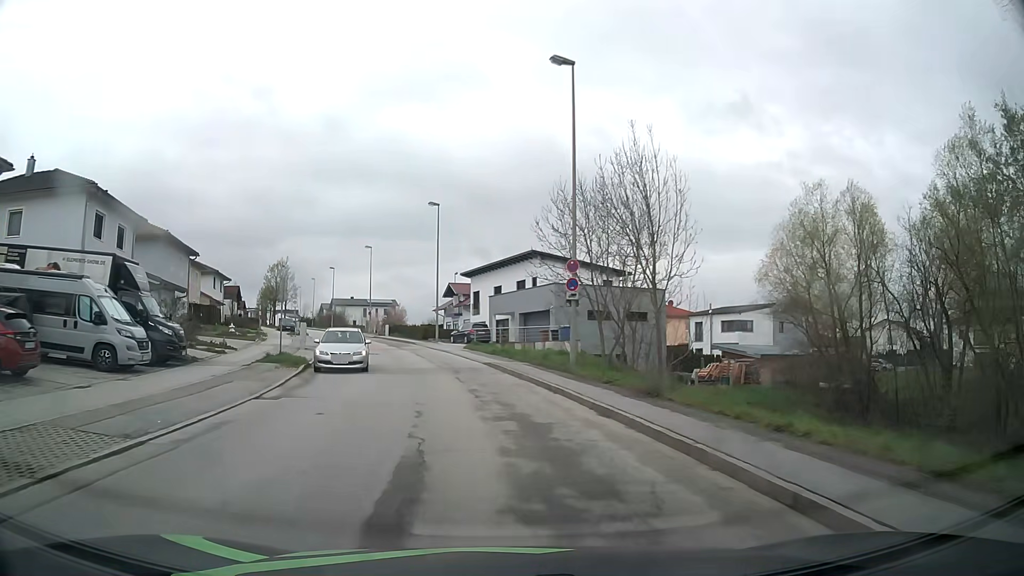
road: residential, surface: asphalt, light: Day
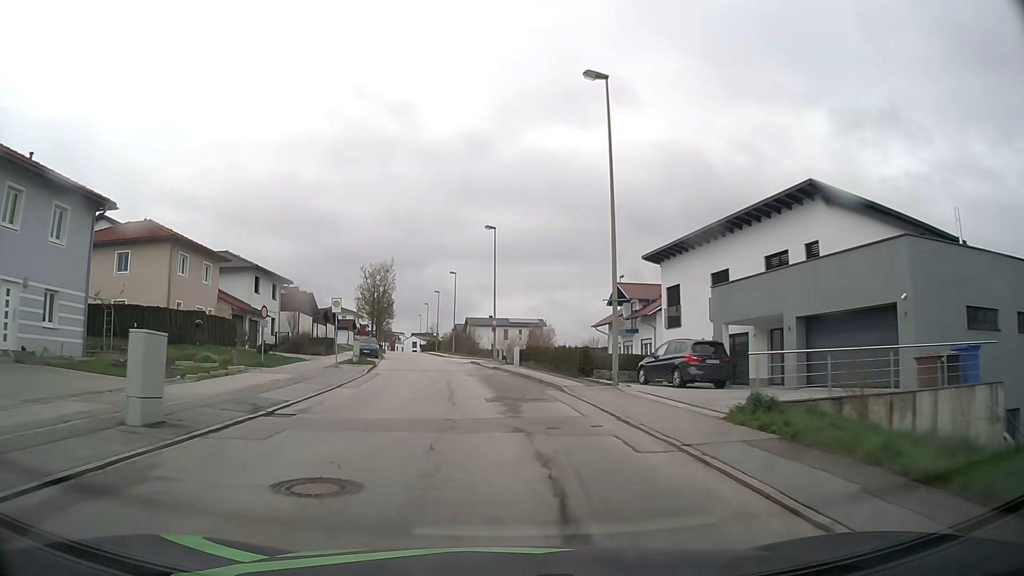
(-3.0, +27.7) m; -12°
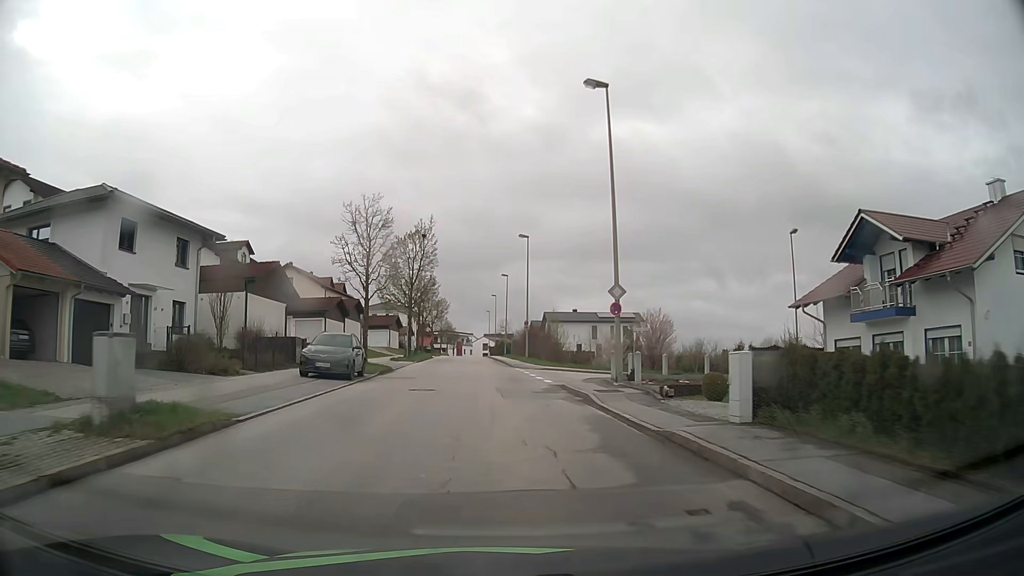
(-1.8, +28.0) m; -7°
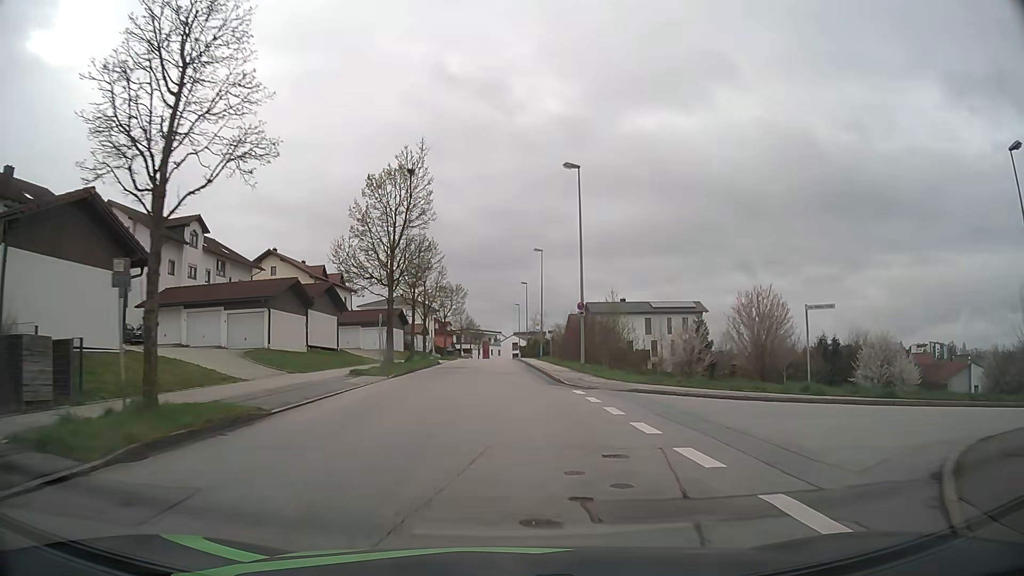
(-0.5, +21.0) m; -3°
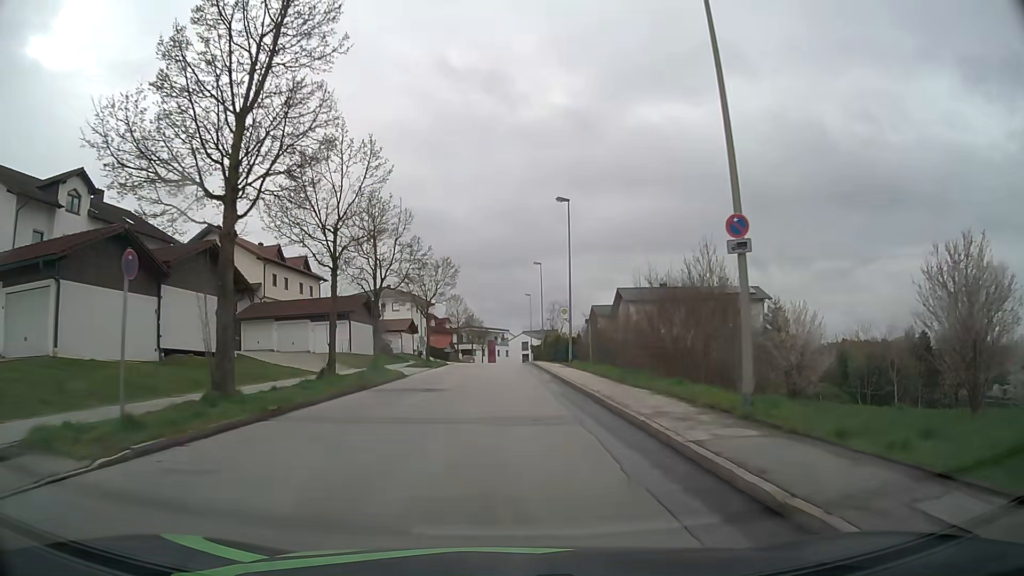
(0.0, +21.1) m; -1°
